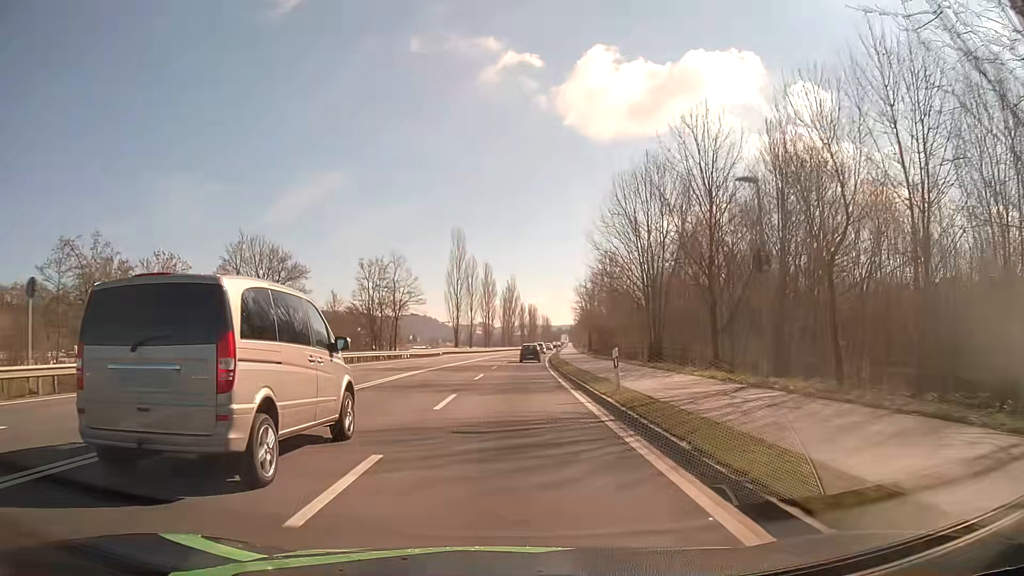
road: primary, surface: asphalt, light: Day
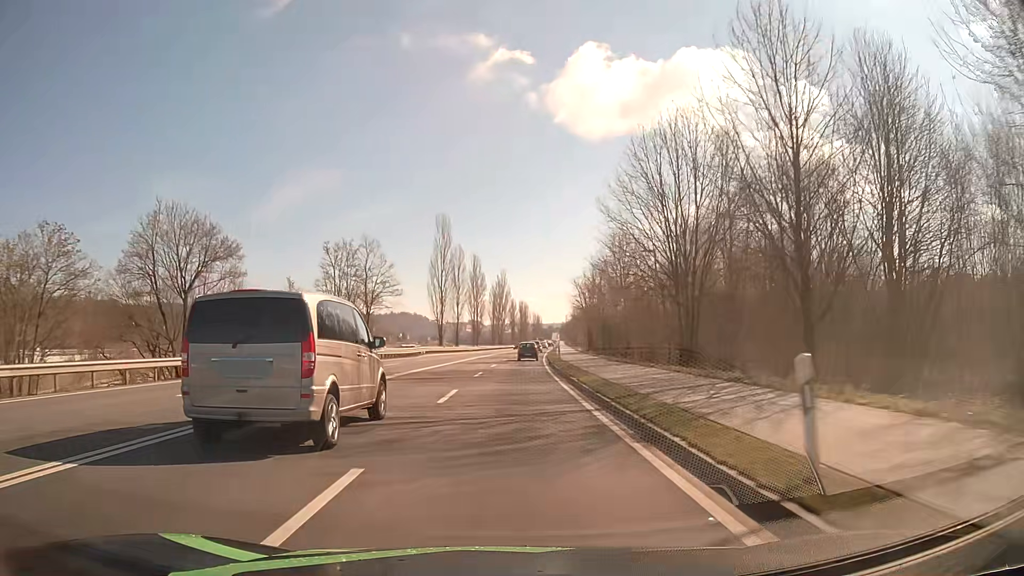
(+0.1, +11.0) m; 0°
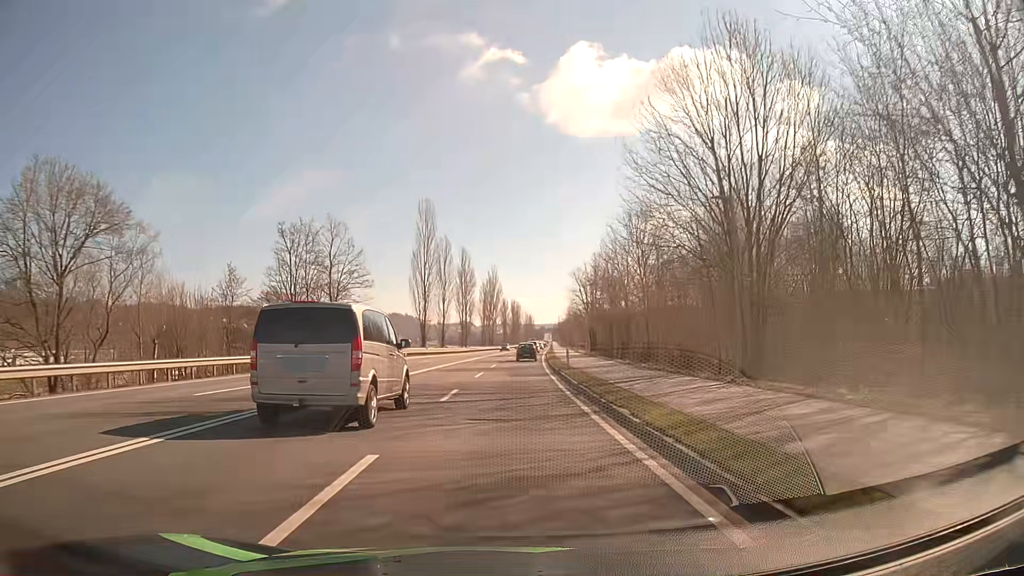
(+0.1, +11.0) m; +1°
